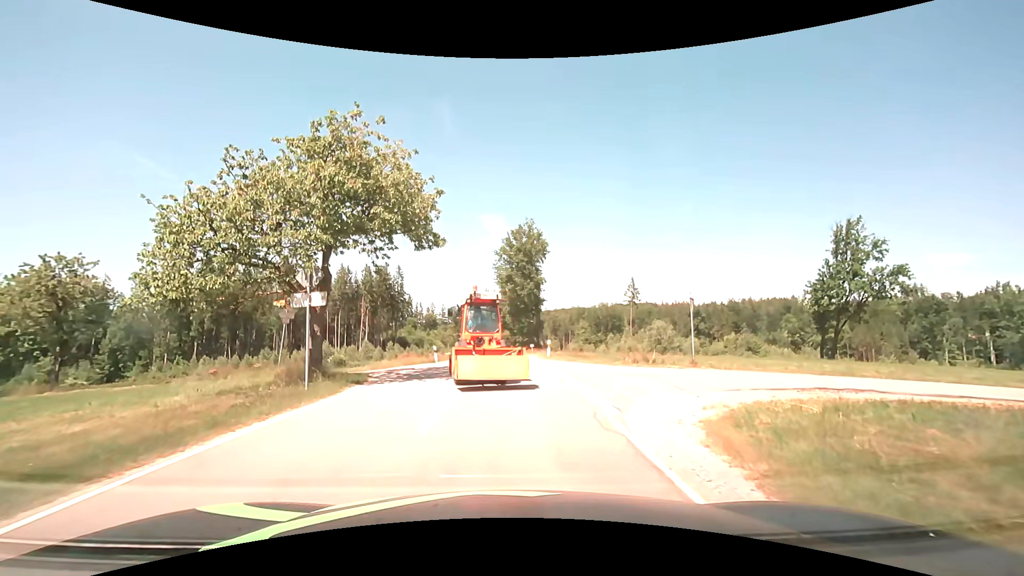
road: tertiary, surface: asphalt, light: Day
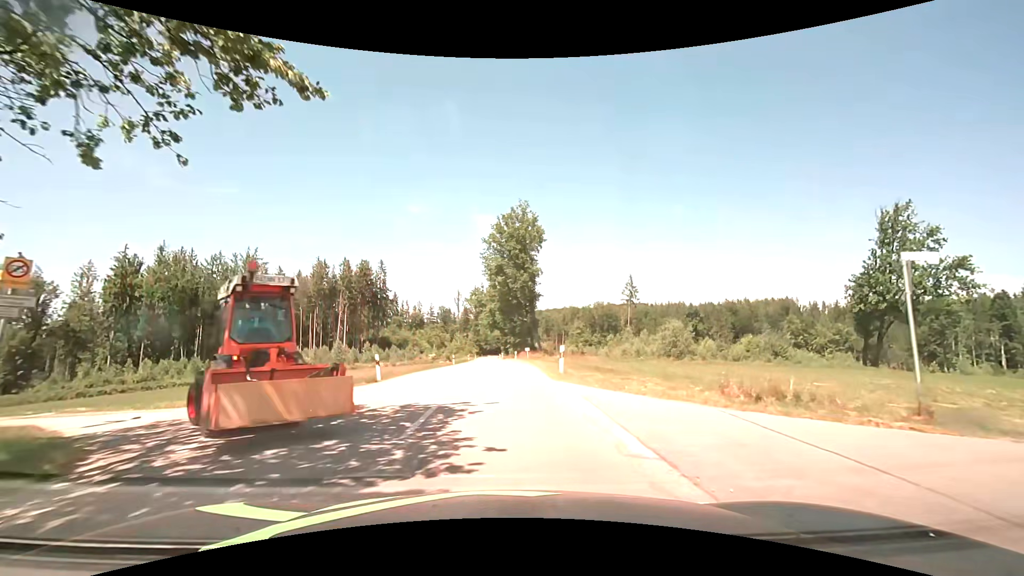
(+0.1, +12.3) m; +1°
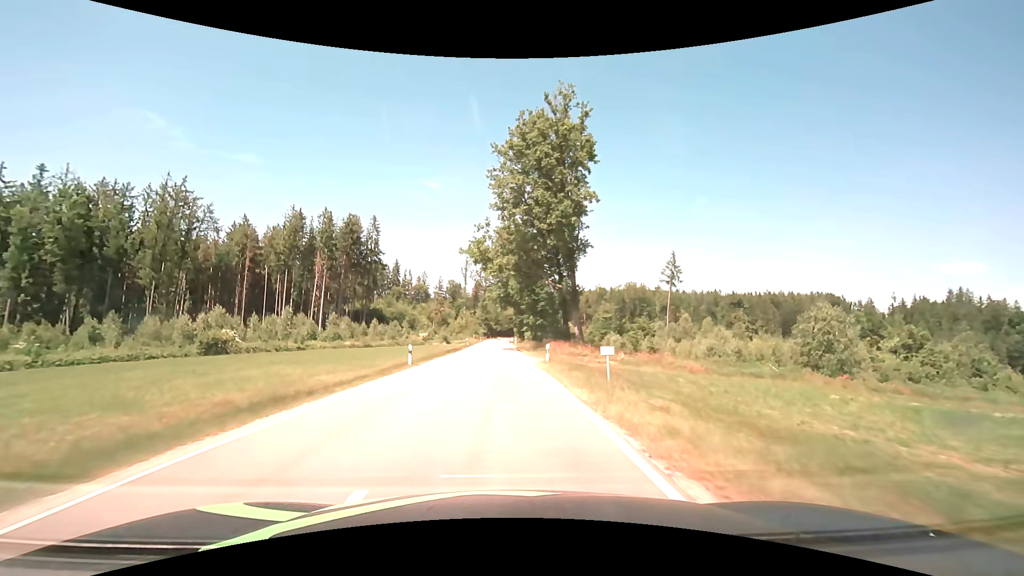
(-0.5, +31.3) m; -2°
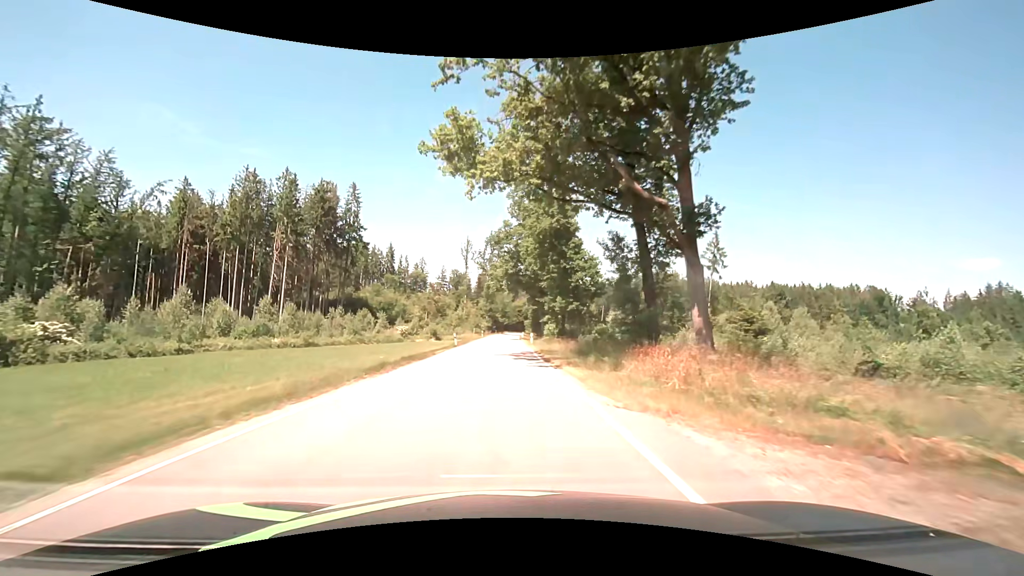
(-0.2, +26.4) m; -1°
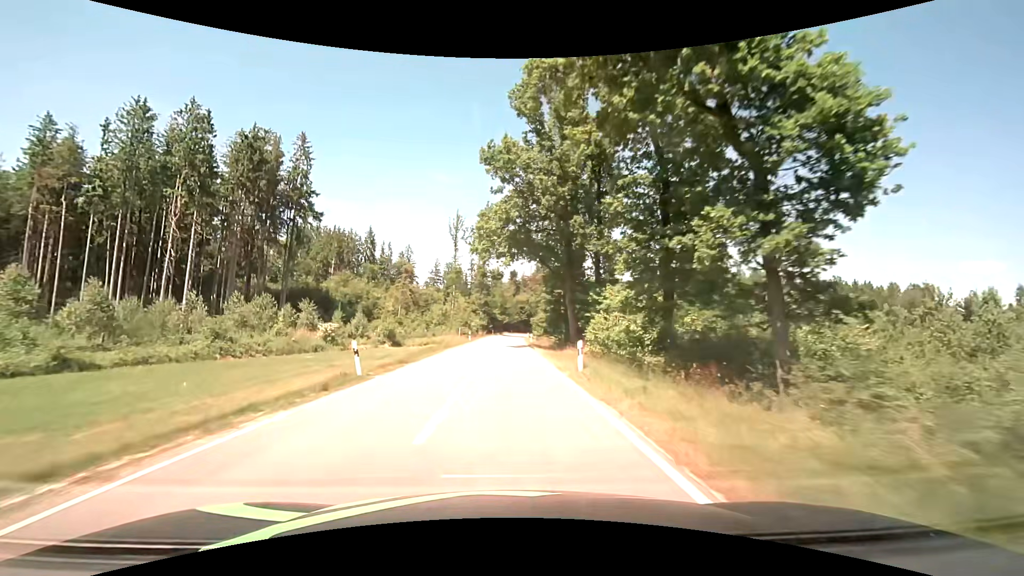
(-0.1, +29.1) m; 0°
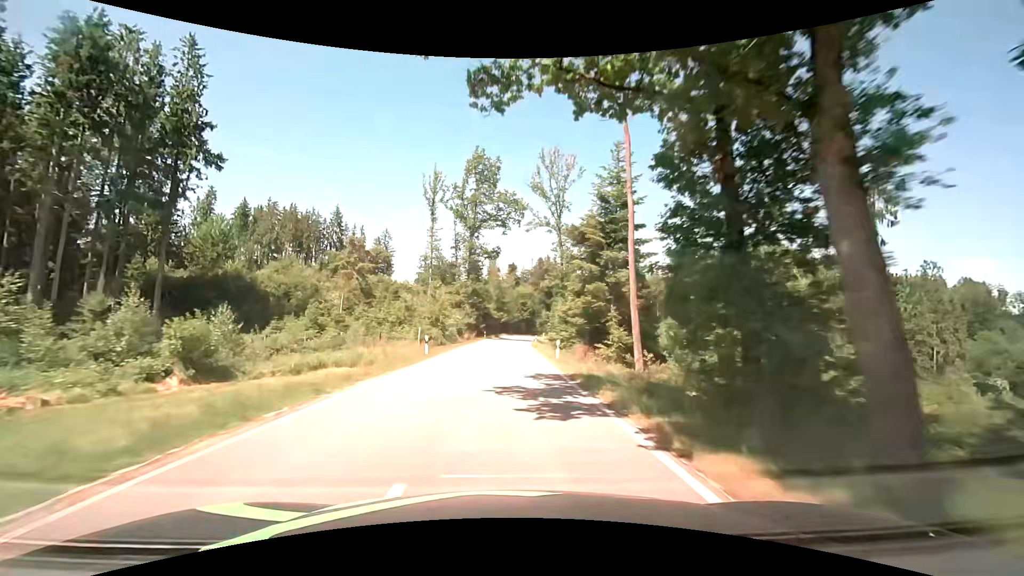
(+0.1, +29.8) m; +1°
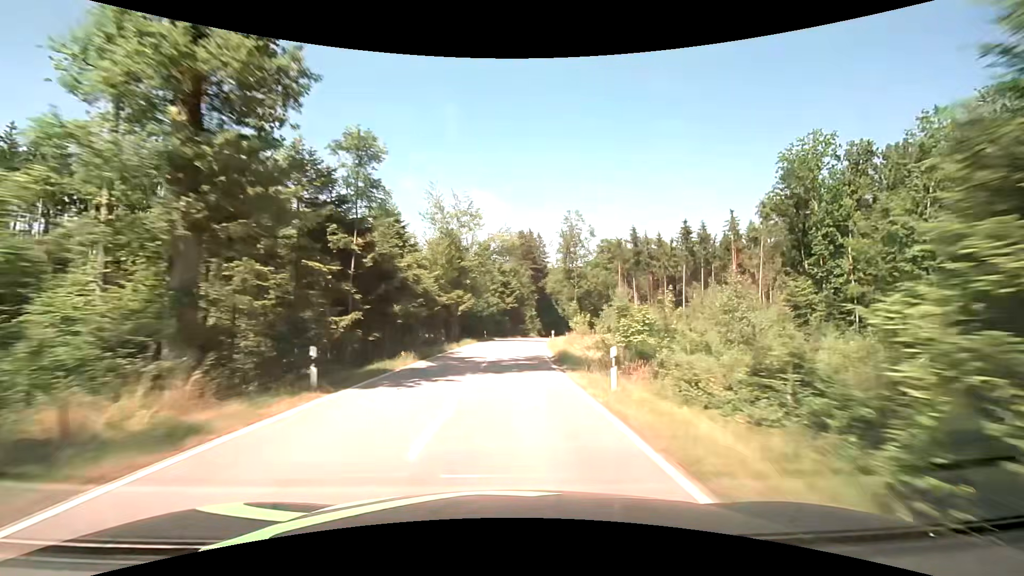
(+0.7, +56.0) m; +2°
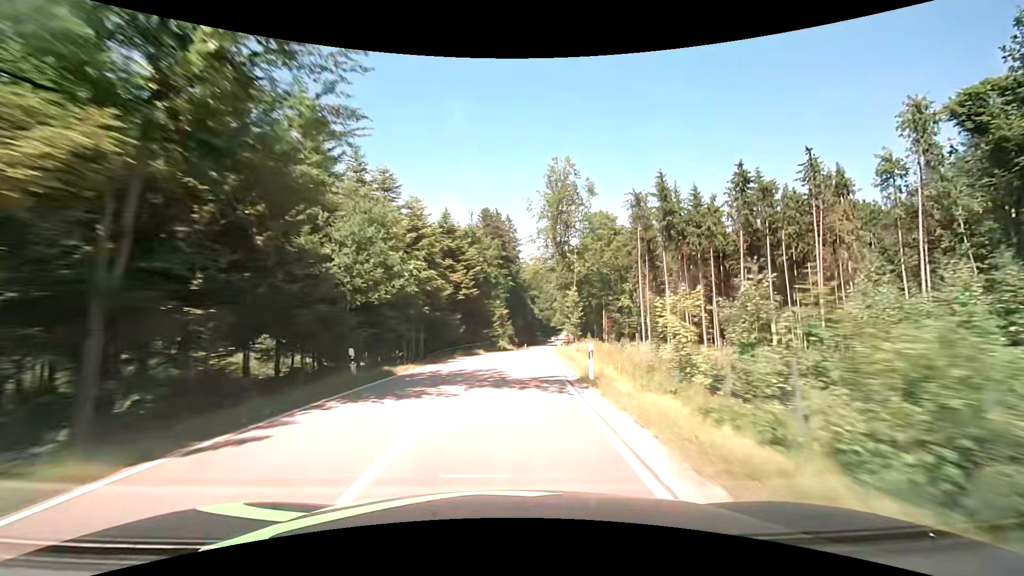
(+1.3, +37.0) m; +4°
(0, +10) (+1, +20) (+1, +30) (+2, +40) (+3, +50) (+4, +60) (+5, +70) (+6, +80) (+7, +90) (+8, +100) m
